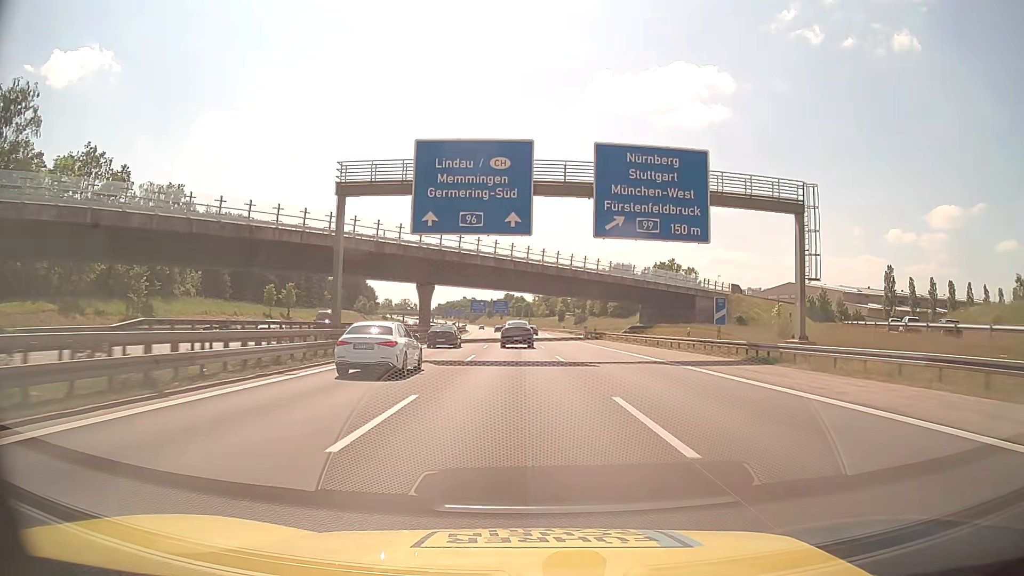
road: motorway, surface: asphalt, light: Day
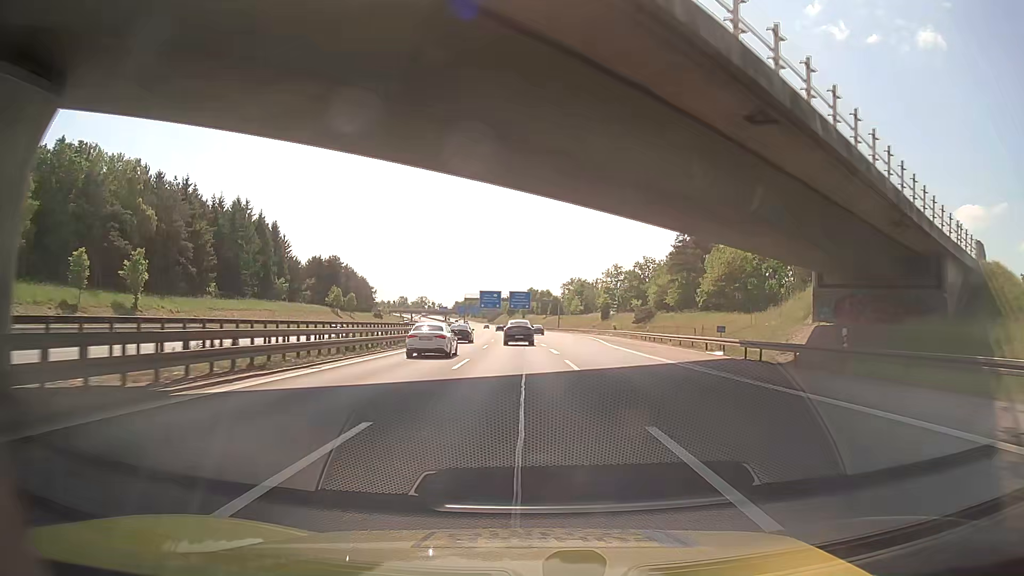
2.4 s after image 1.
(-1.0, +58.7) m; -2°
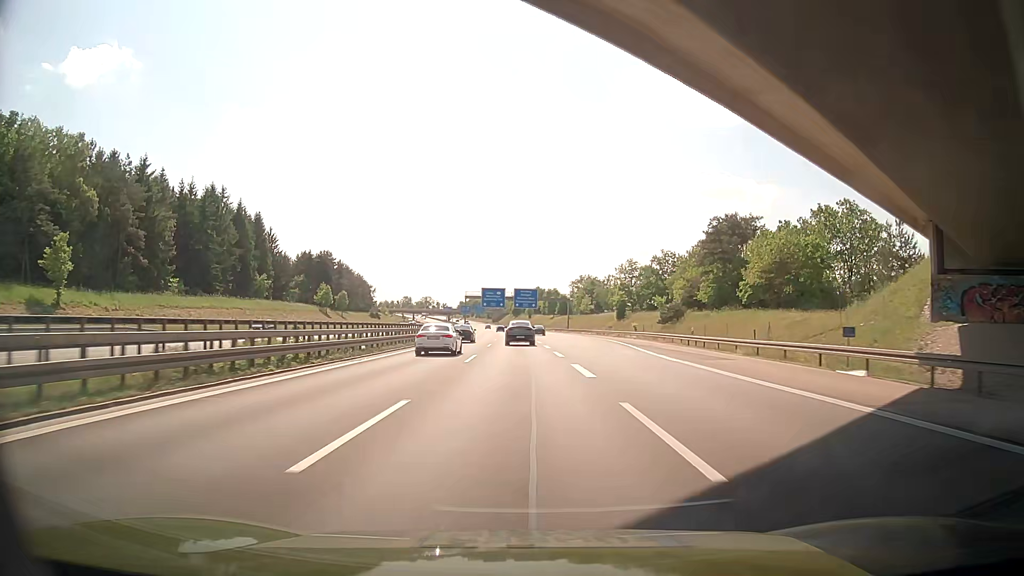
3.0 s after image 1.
(0.0, +14.9) m; 0°
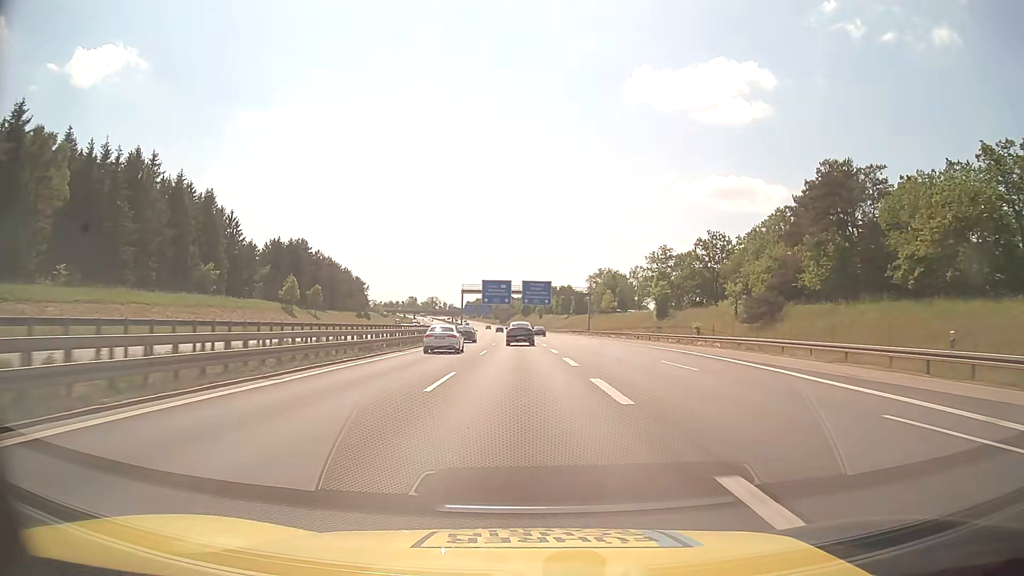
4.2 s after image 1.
(-0.6, +30.1) m; -2°
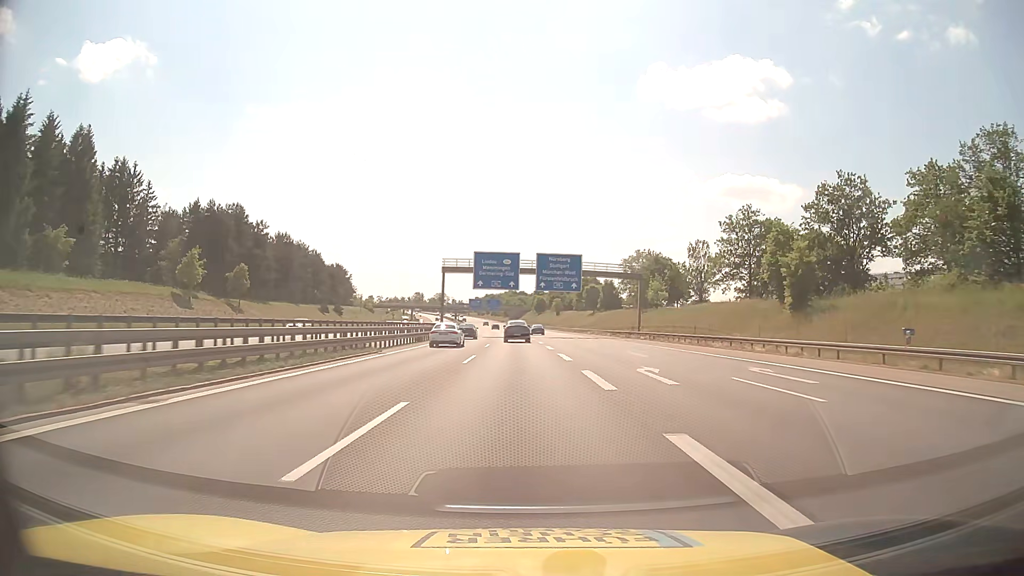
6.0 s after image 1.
(-0.3, +45.7) m; -1°
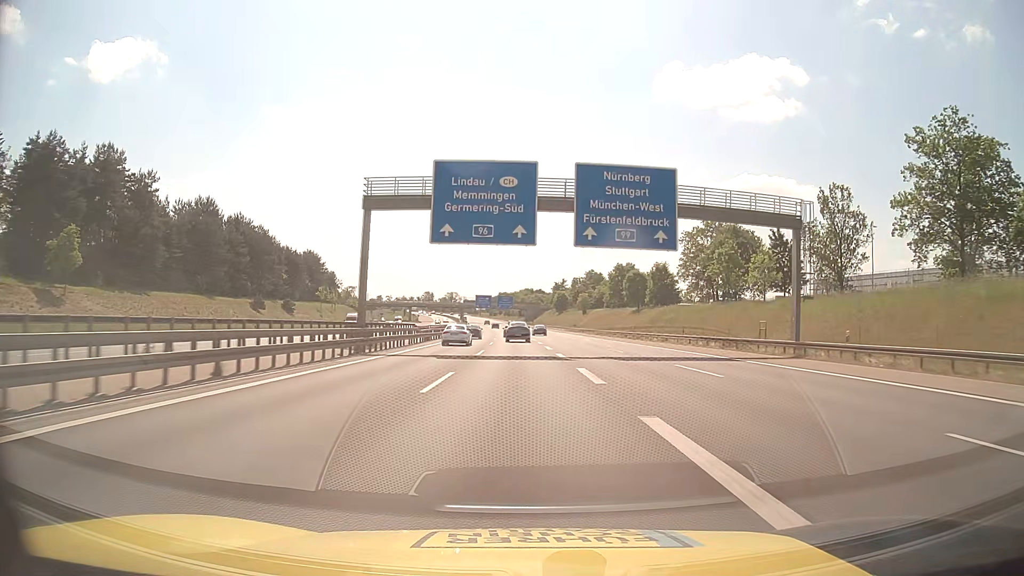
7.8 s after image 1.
(-0.6, +46.3) m; -2°
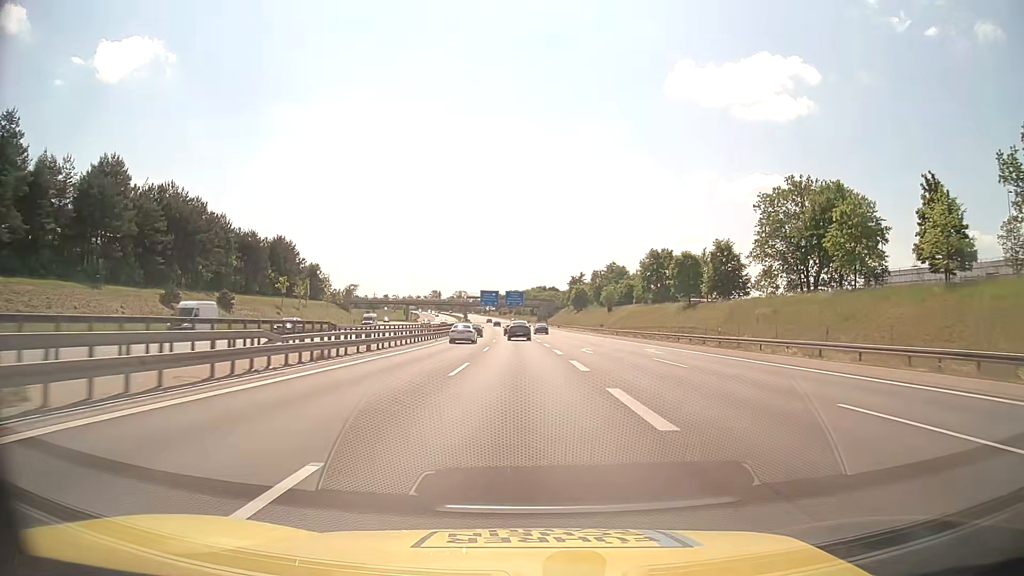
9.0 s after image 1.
(-0.3, +31.4) m; -1°
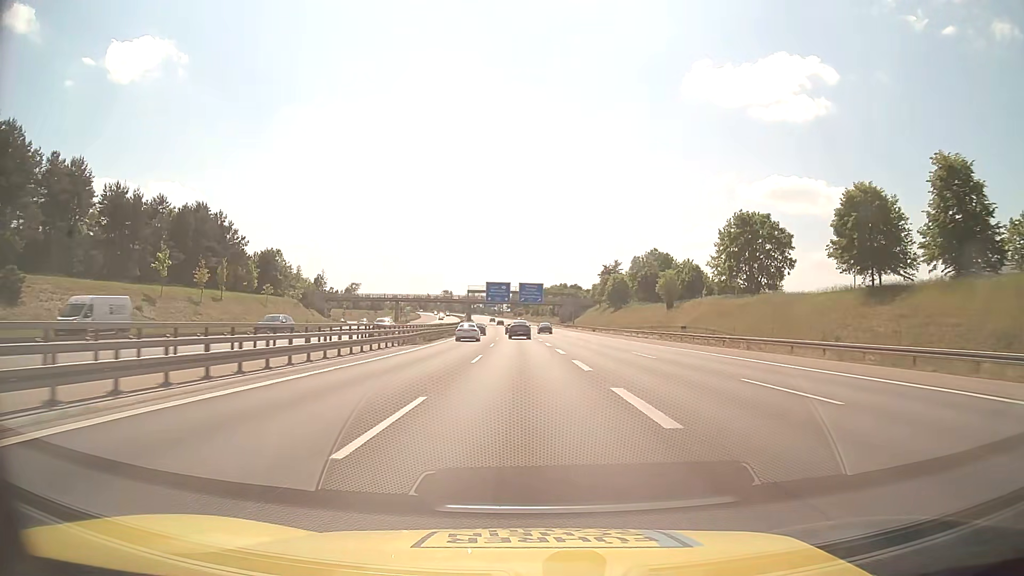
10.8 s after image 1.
(-0.8, +47.9) m; -2°
(0, +10) (0, +20) (0, +30) (0, +40) (-1, +50) (-1, +60) (-1, +70) (-2, +80) (-2, +90) (-2, +100) m
